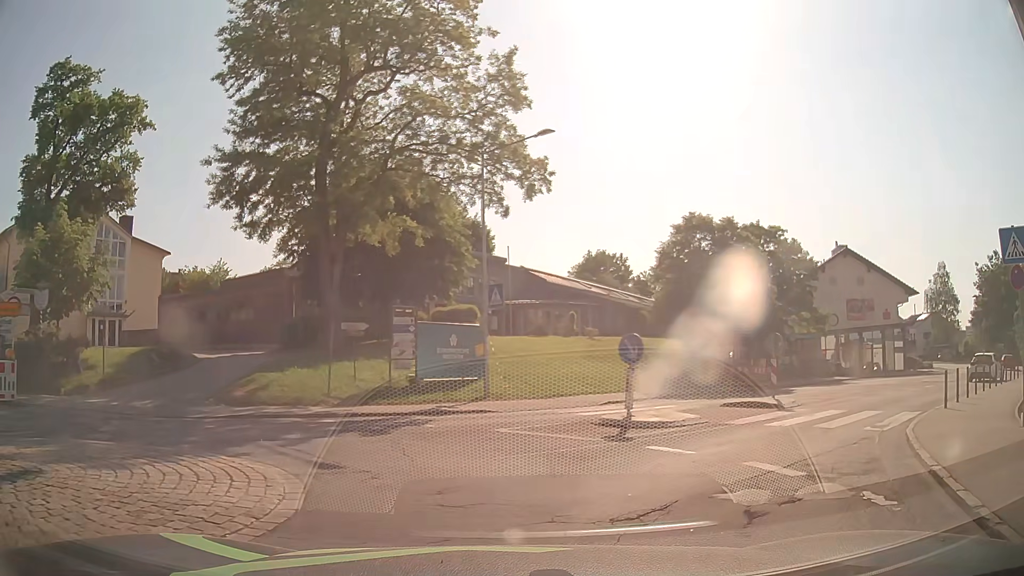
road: tertiary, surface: asphalt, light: Day
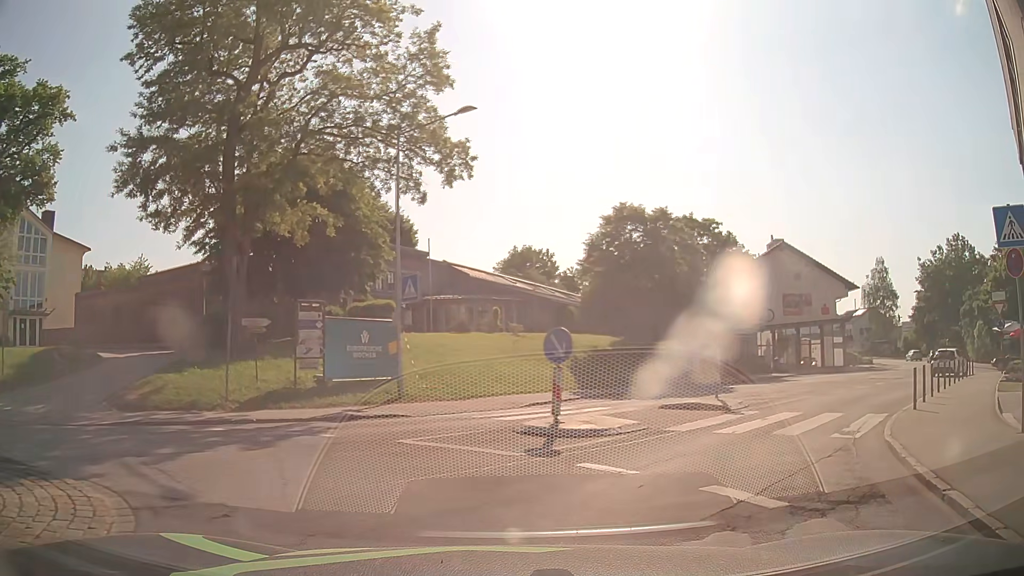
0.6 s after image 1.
(+0.1, +1.8) m; +8°
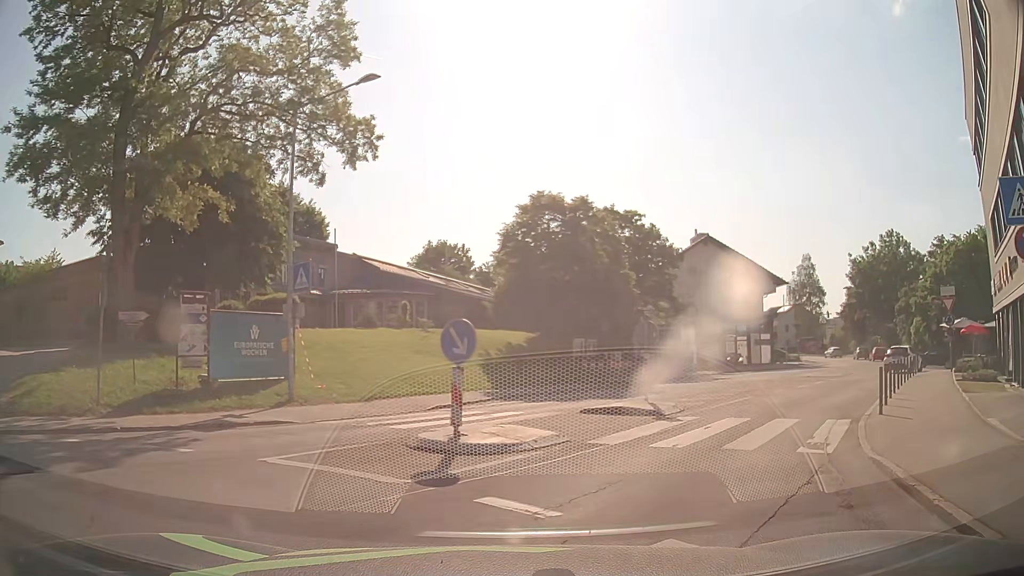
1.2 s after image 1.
(+0.1, +2.1) m; +6°
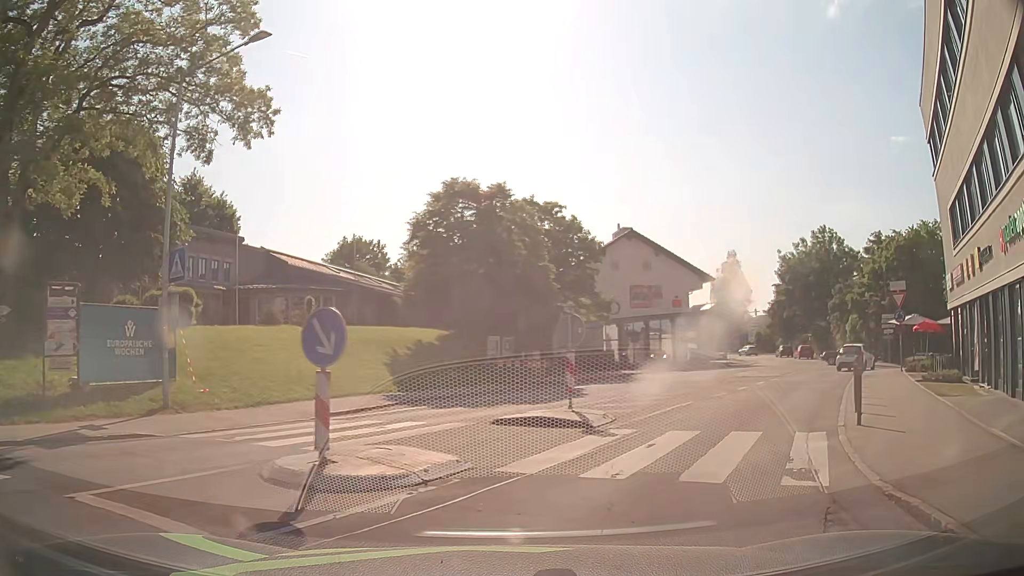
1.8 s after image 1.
(+0.1, +2.5) m; +6°
